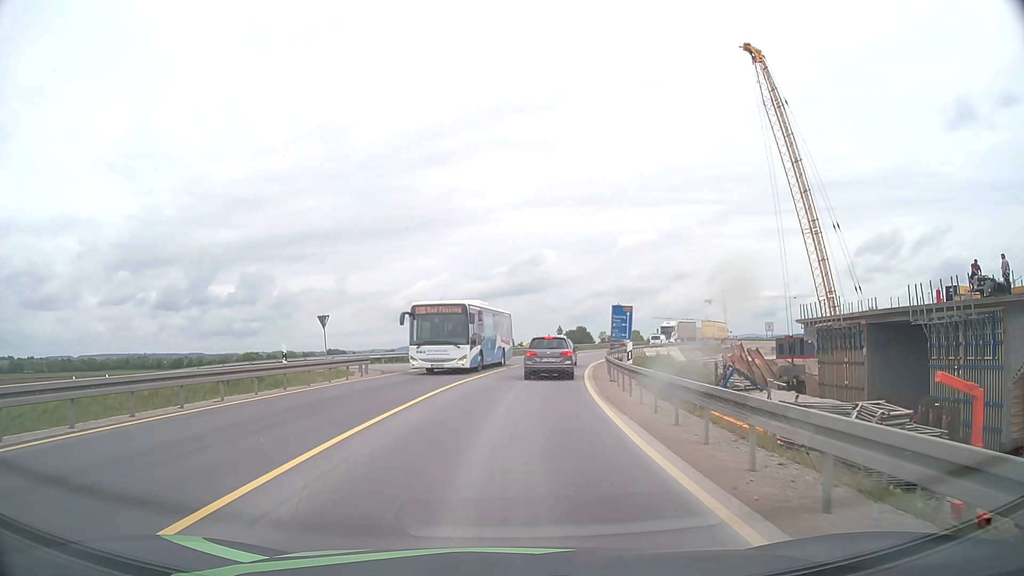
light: Day
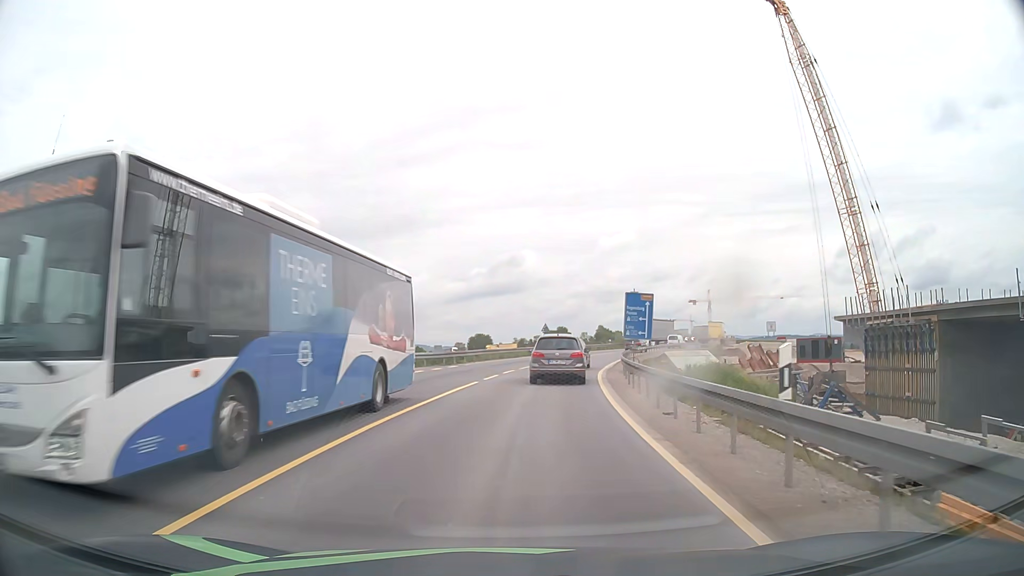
(+0.2, +10.9) m; +2°
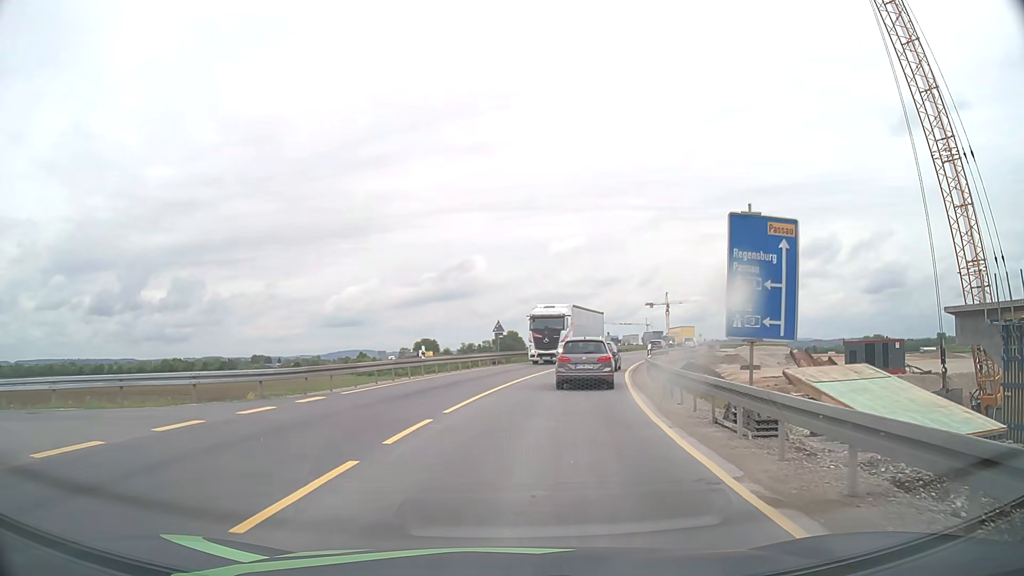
(+0.6, +18.9) m; +4°
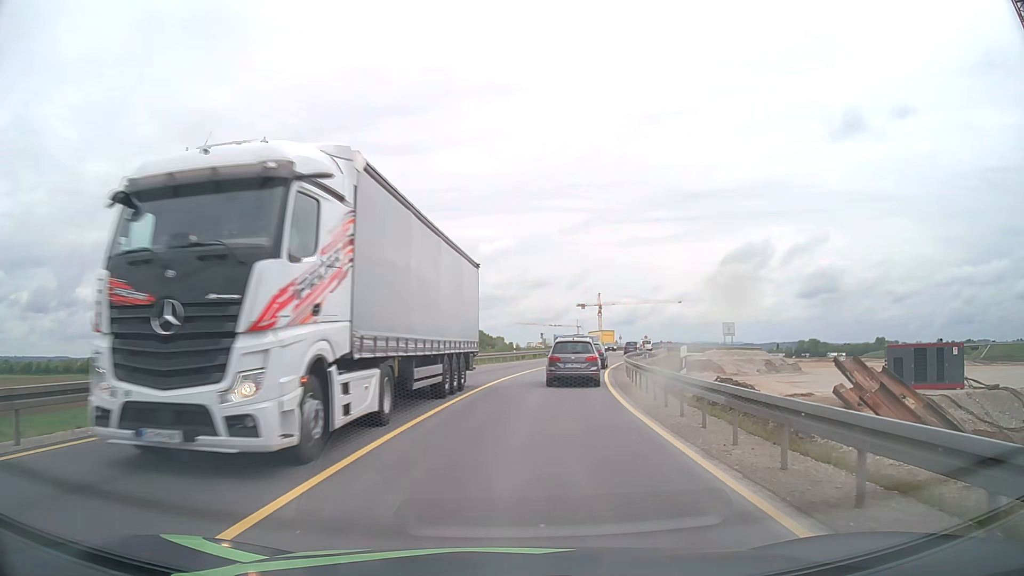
(+0.7, +14.6) m; +6°
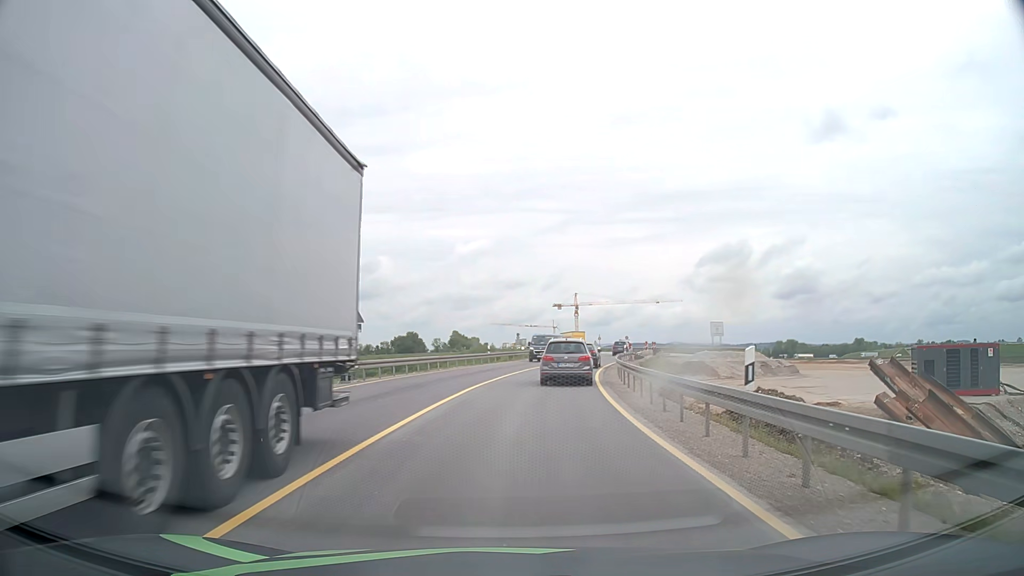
(+0.1, +5.2) m; +2°
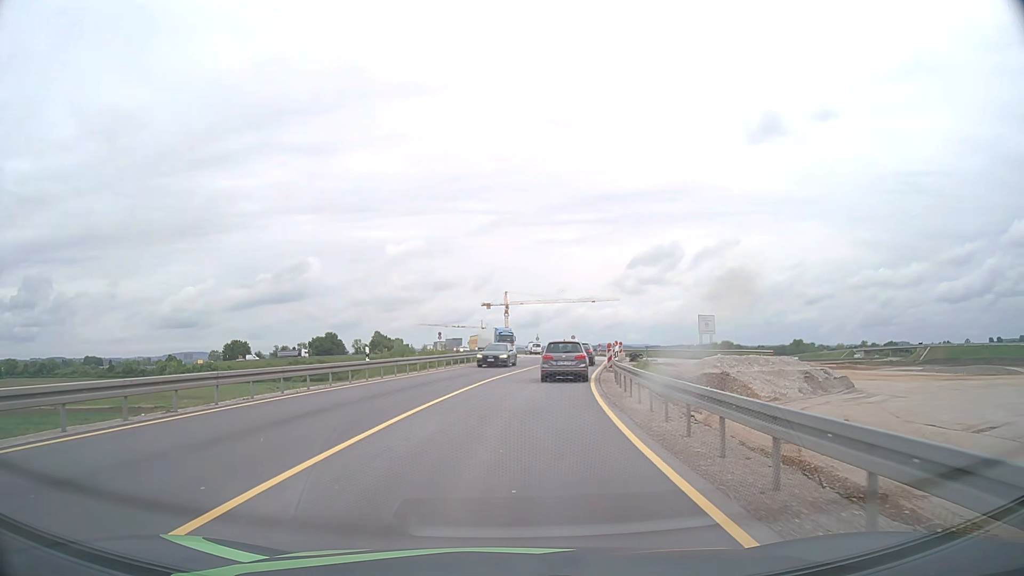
(+1.5, +22.5) m; +6°
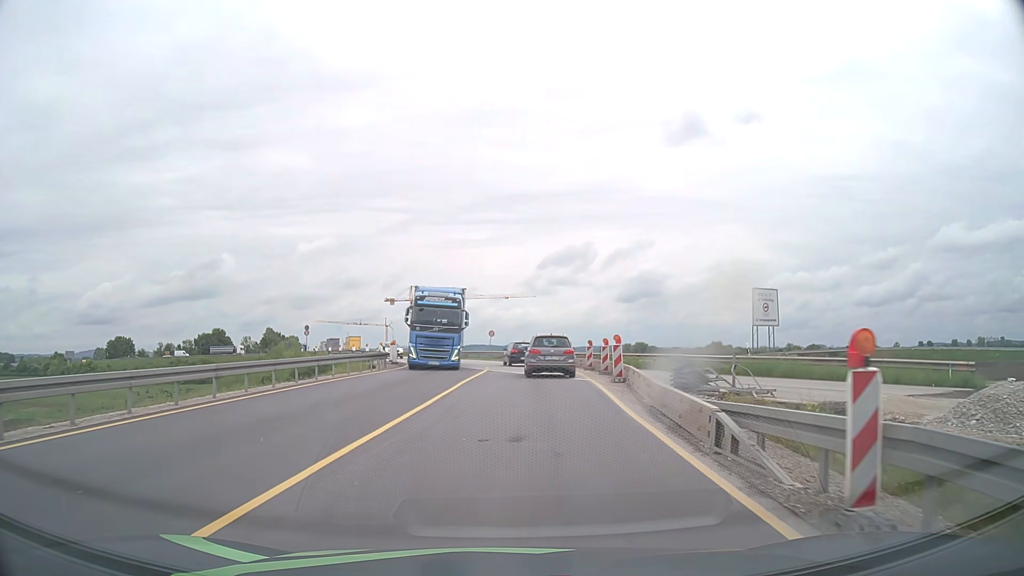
(+2.0, +30.9) m; +8°
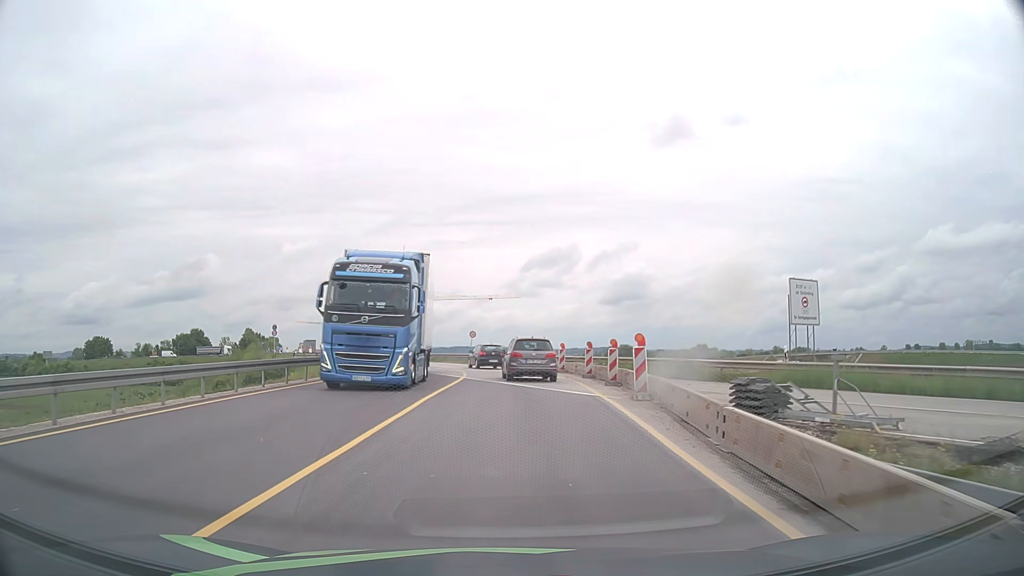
(+0.1, +6.1) m; +1°
(0, +10) (0, +20) (0, +30) (-1, +40) (-4, +50) (-7, +59) (-10, +69) (-14, +78) (-17, +87) (-20, +97) m
